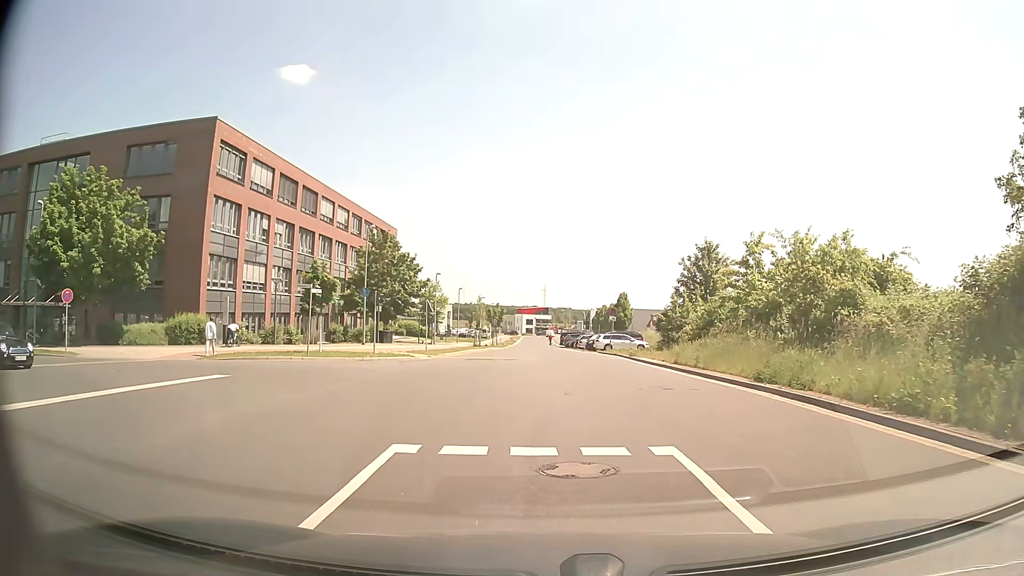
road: tertiary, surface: asphalt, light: Day
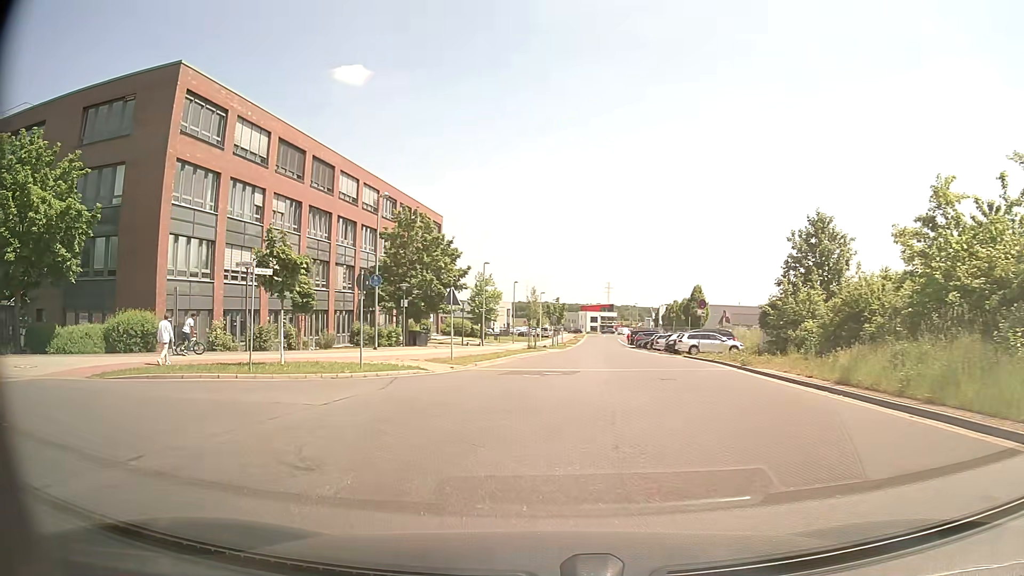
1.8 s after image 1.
(-0.1, +10.9) m; -4°
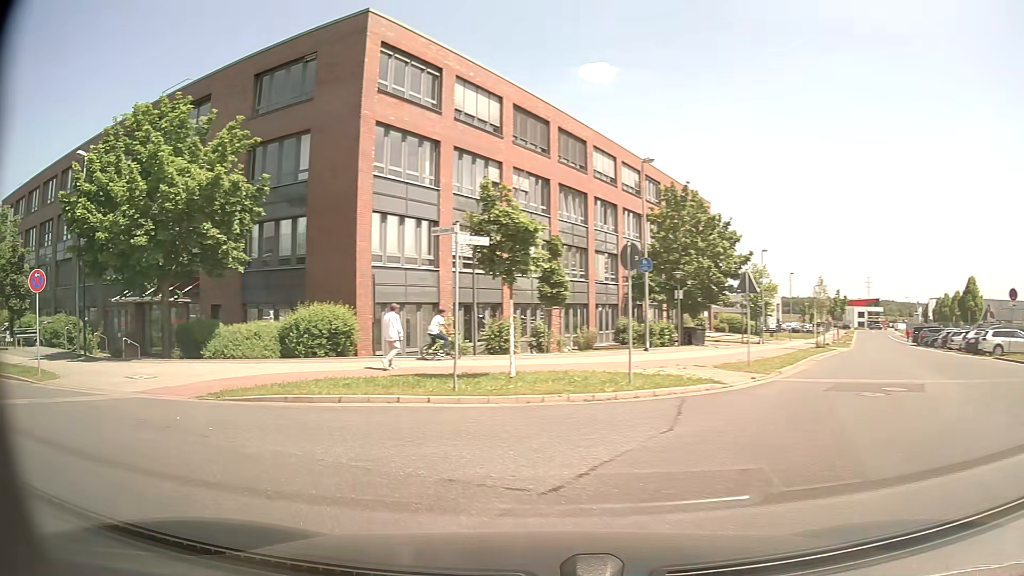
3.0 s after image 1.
(-1.1, +6.5) m; -21°
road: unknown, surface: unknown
